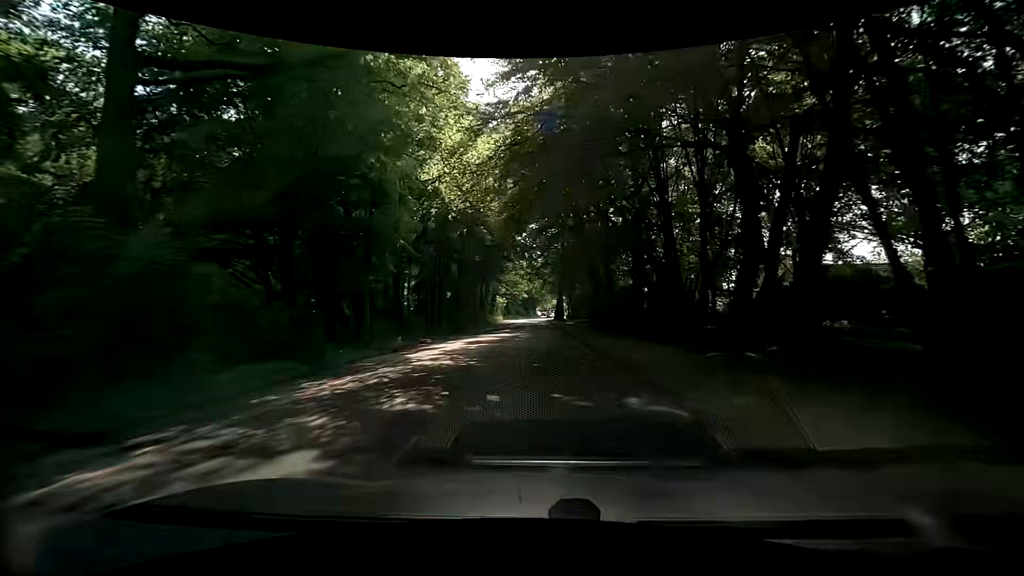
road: tertiary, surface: asphalt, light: Day
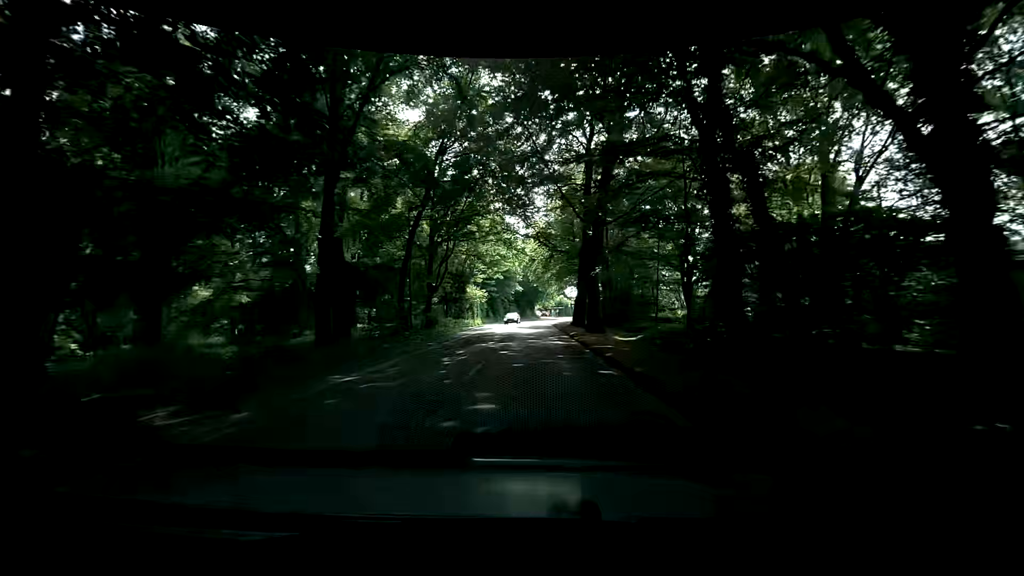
(+0.4, +37.8) m; +1°
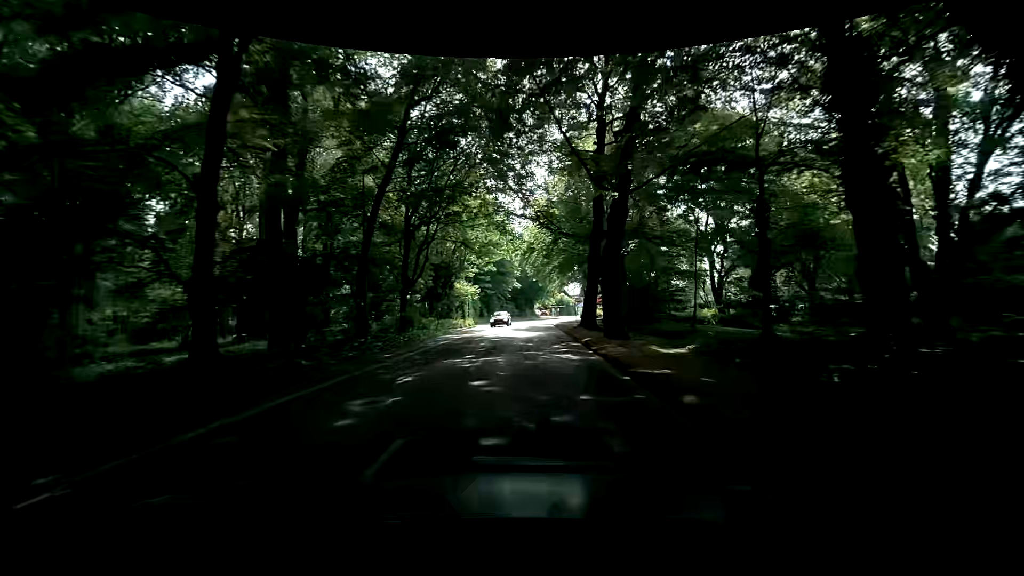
(-0.1, +7.5) m; 0°
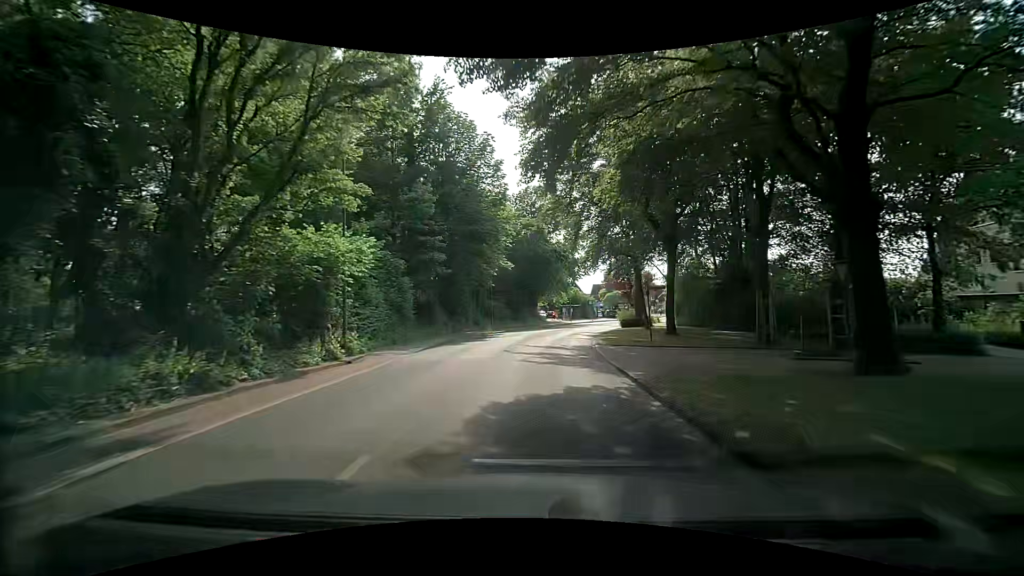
(-0.3, +36.6) m; 0°
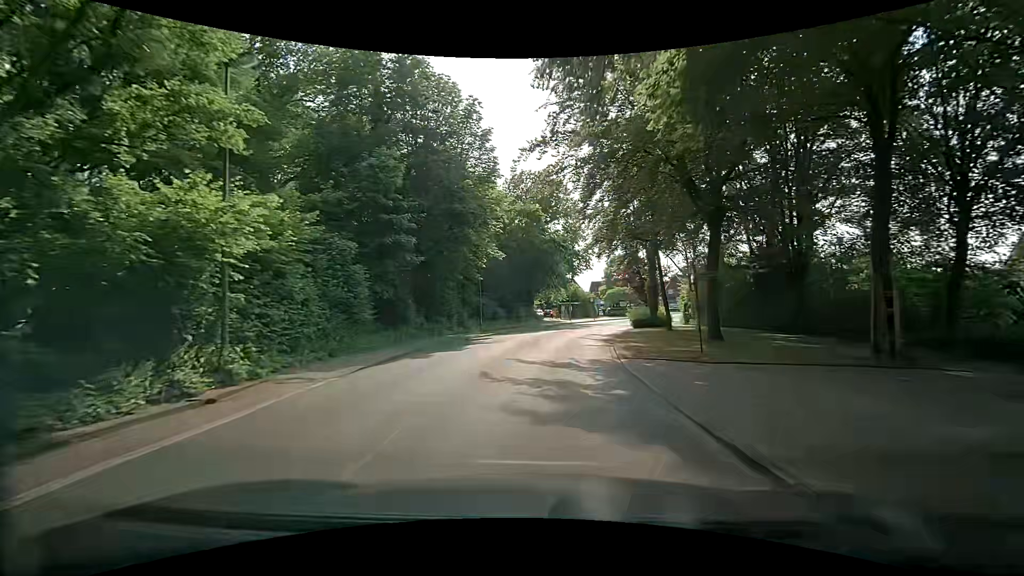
(0.0, +7.0) m; +1°
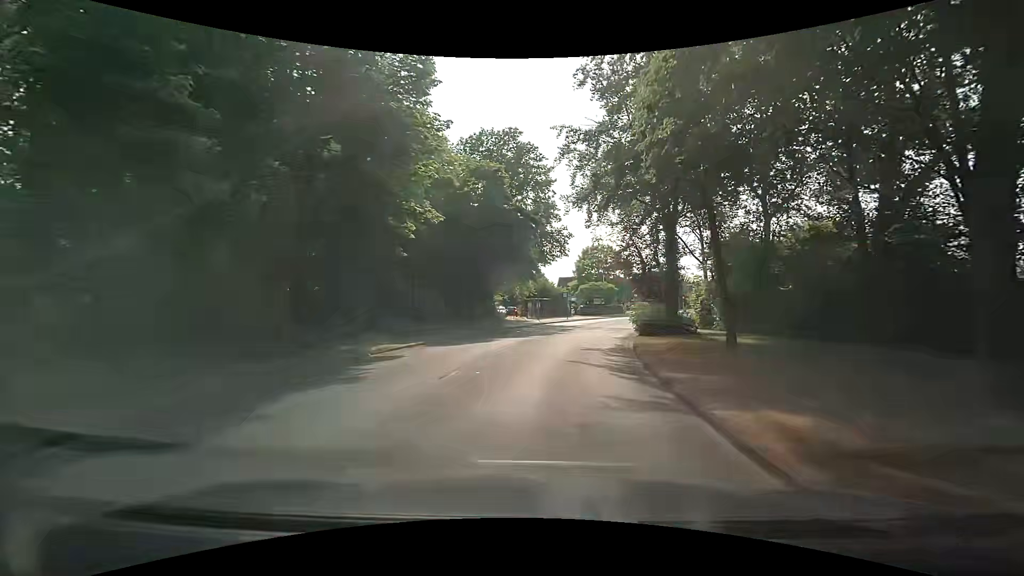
(+0.2, +13.8) m; +3°
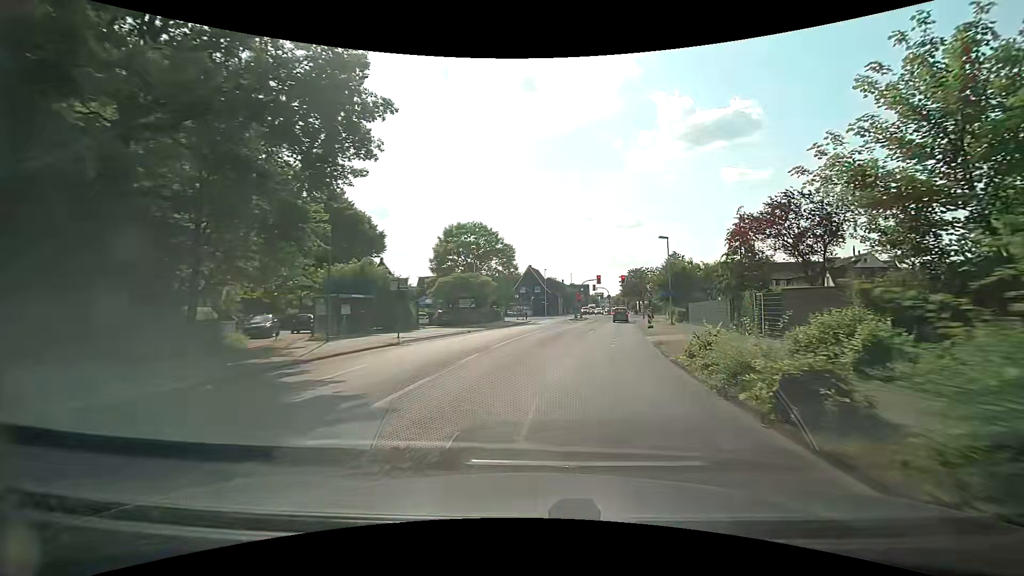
(+4.2, +32.4) m; +15°
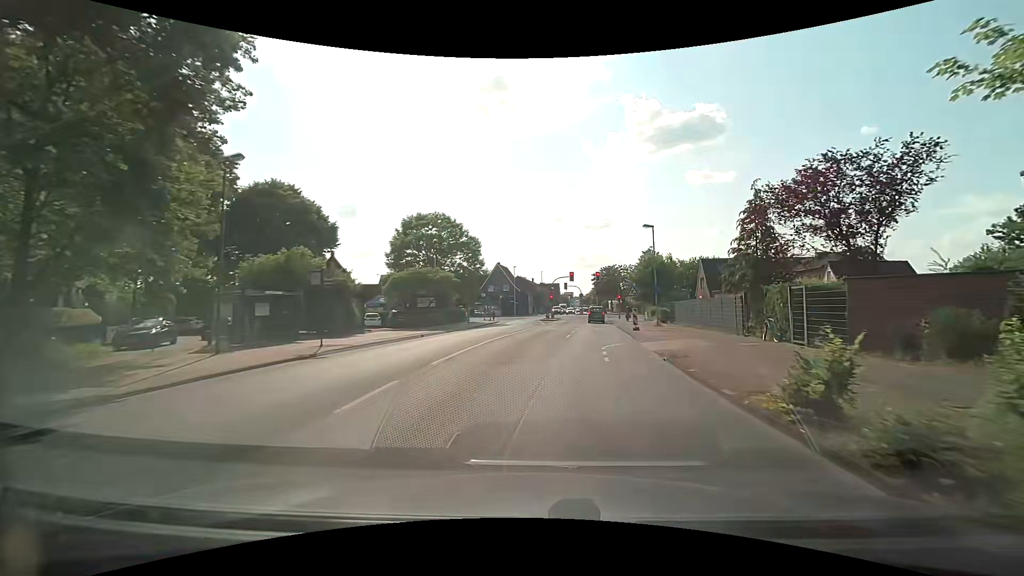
(+0.2, +6.1) m; +4°
(0, +10) (+2, +20) (+3, +30) (+4, +40) (+5, +50) (+6, +60) (+8, +70) (+9, +79) (+10, +89) (+12, +99) m
